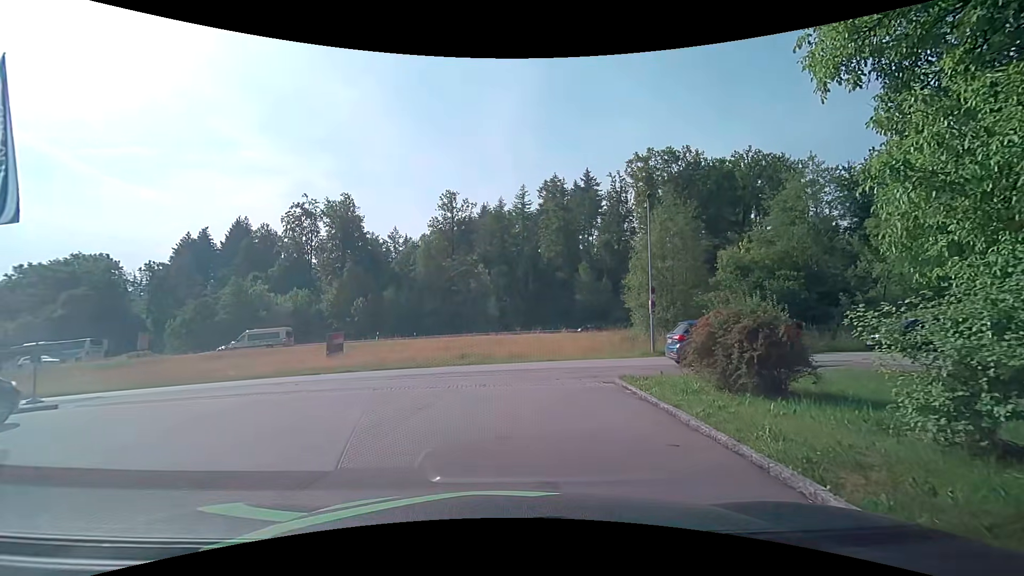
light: Day
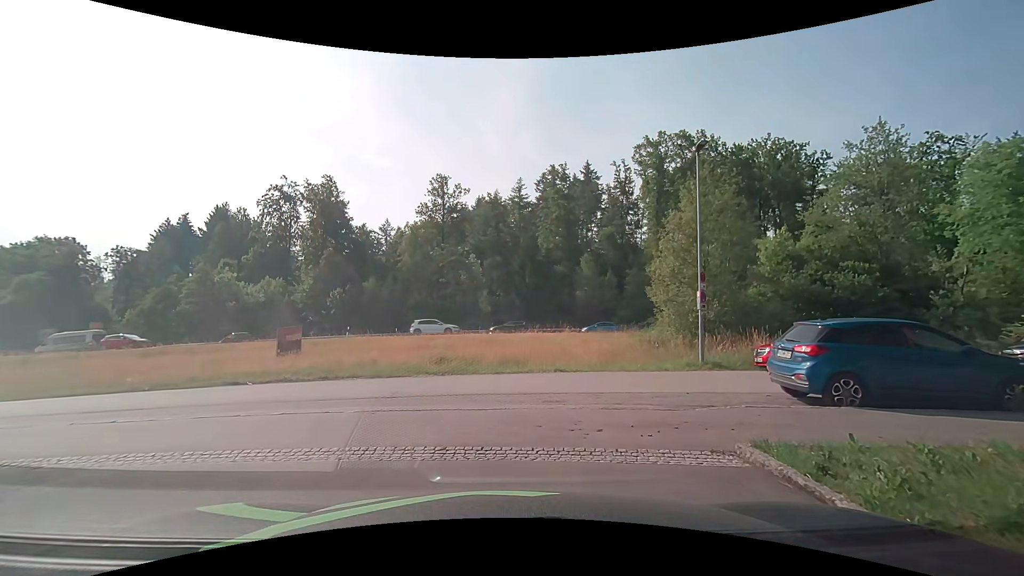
(+0.1, +6.7) m; +2°
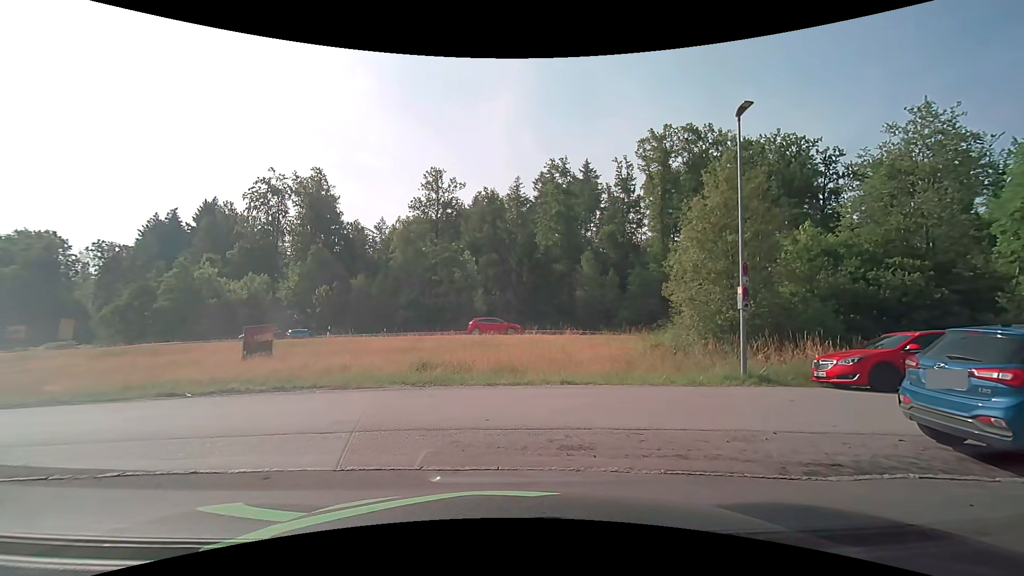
(0.0, +3.2) m; 0°
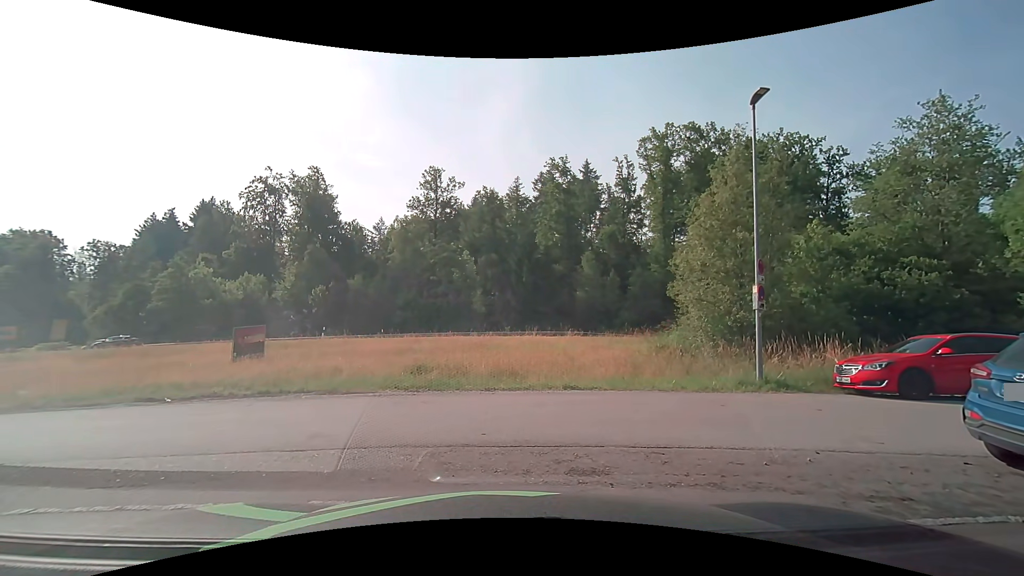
(0.0, +0.9) m; 0°
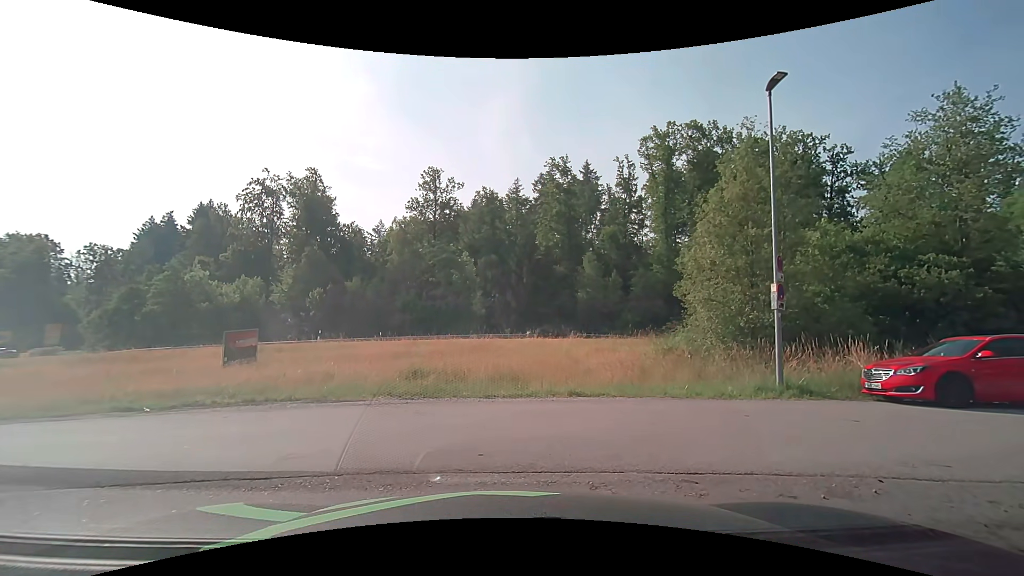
(0.0, +0.9) m; 0°
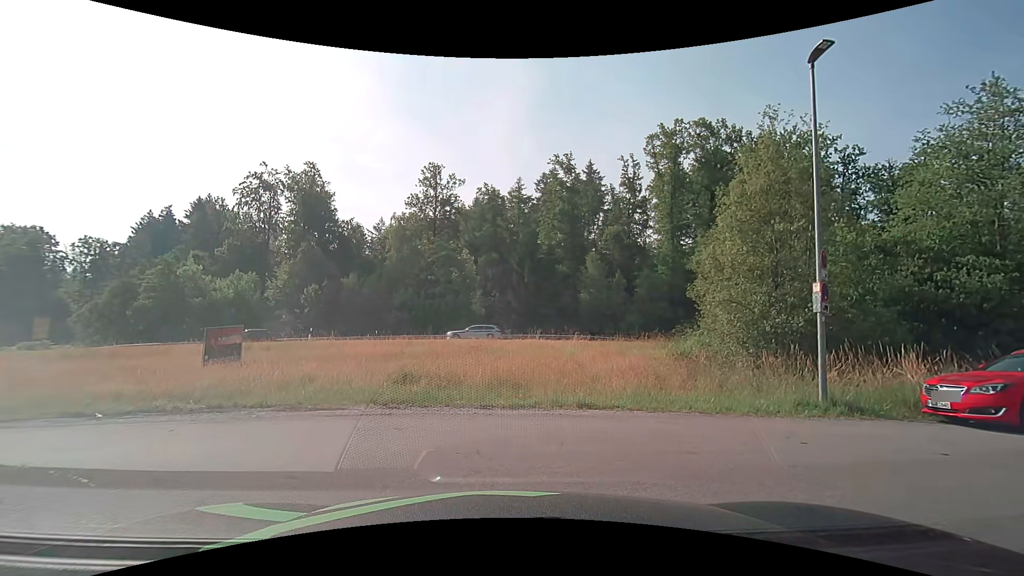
(0.0, +1.6) m; 0°
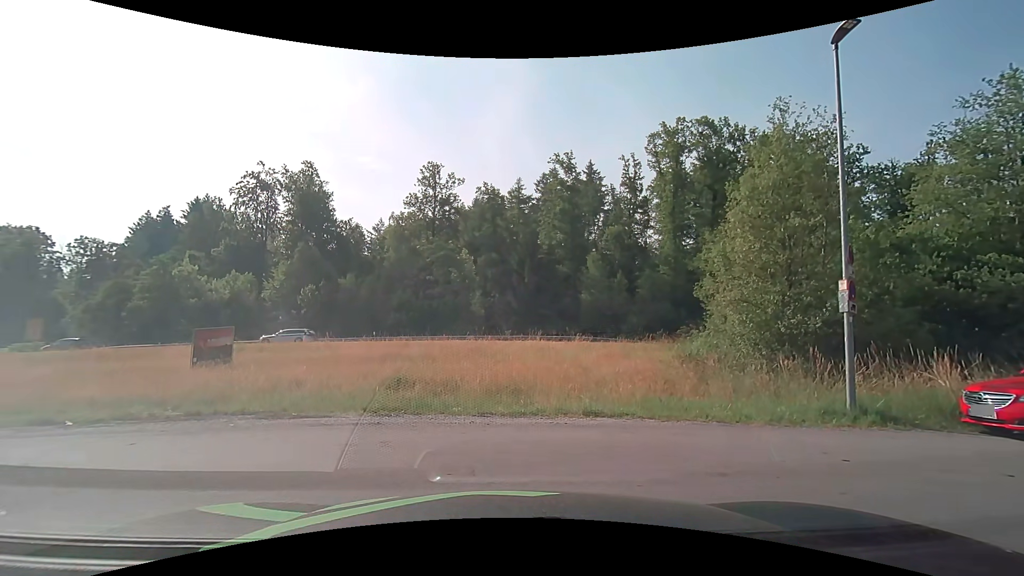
(0.0, +0.8) m; 0°
